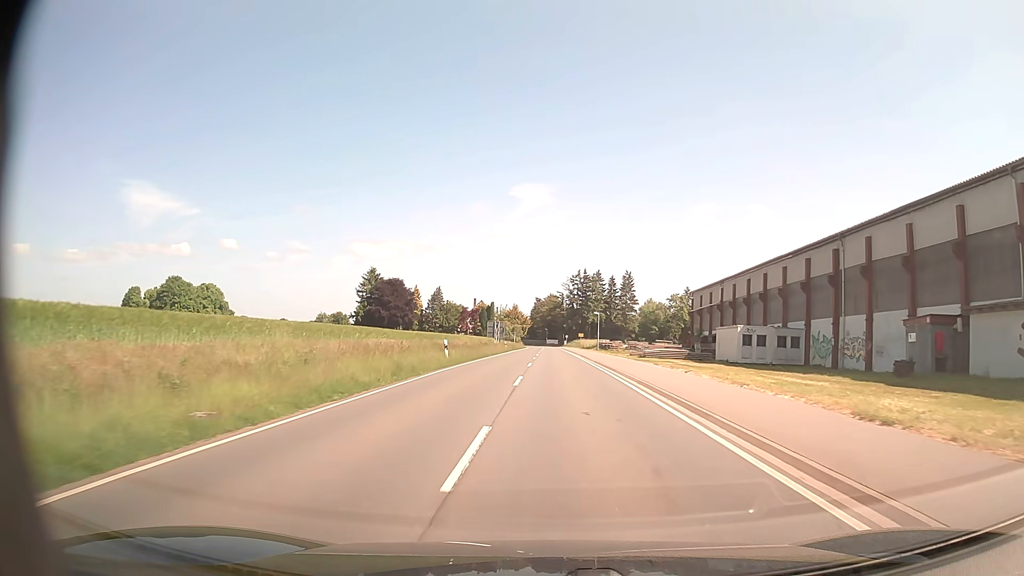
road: secondary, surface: asphalt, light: Day
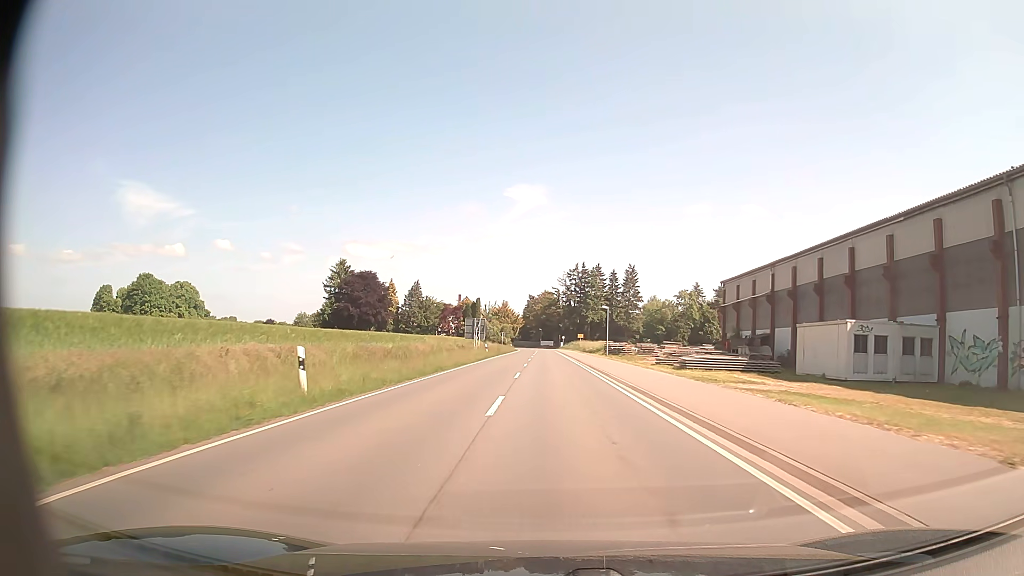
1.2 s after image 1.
(+0.1, +18.4) m; 0°
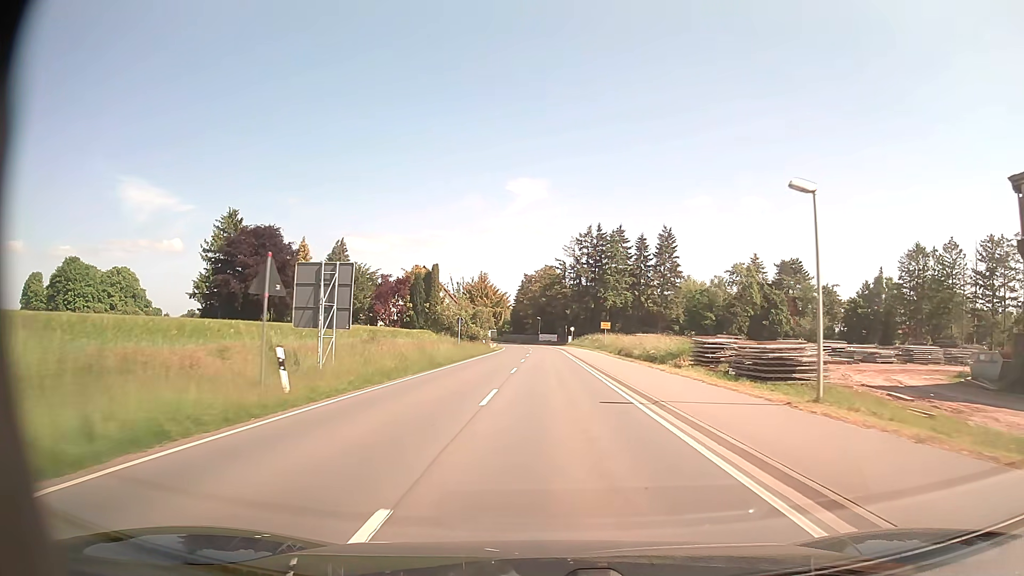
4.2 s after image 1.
(0.0, +47.5) m; 0°
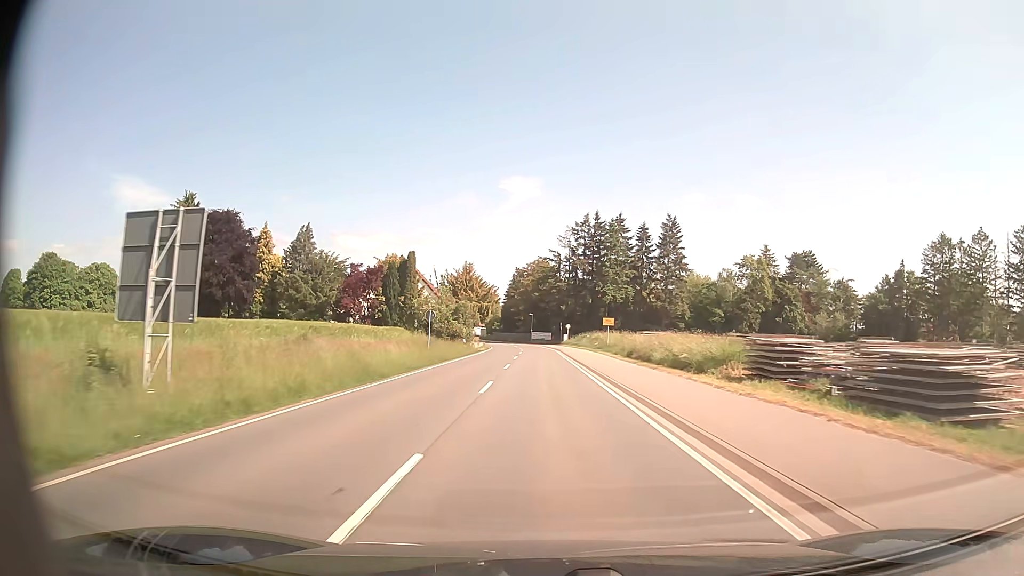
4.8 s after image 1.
(+0.1, +9.7) m; +1°
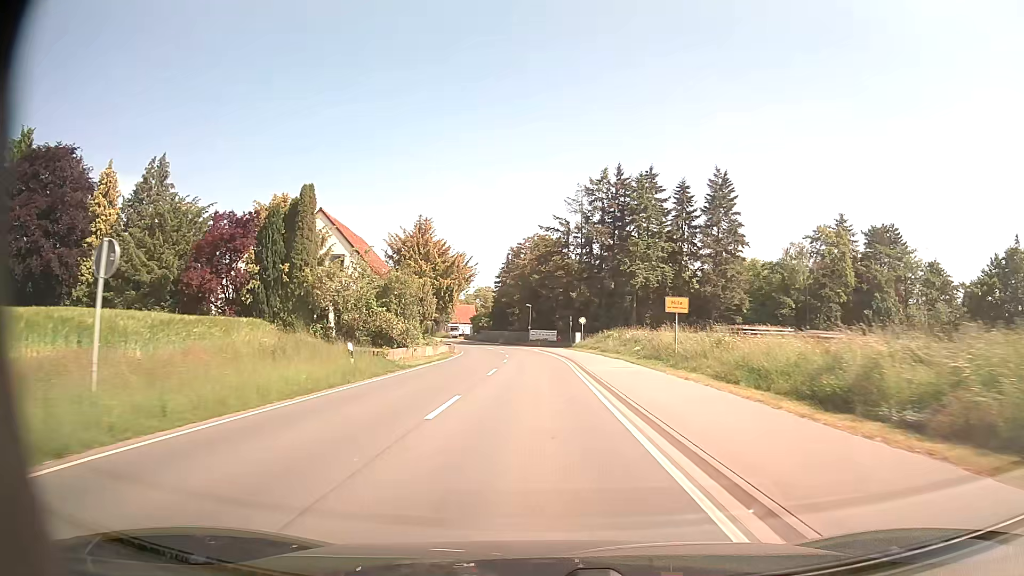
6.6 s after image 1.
(+0.1, +29.4) m; 0°
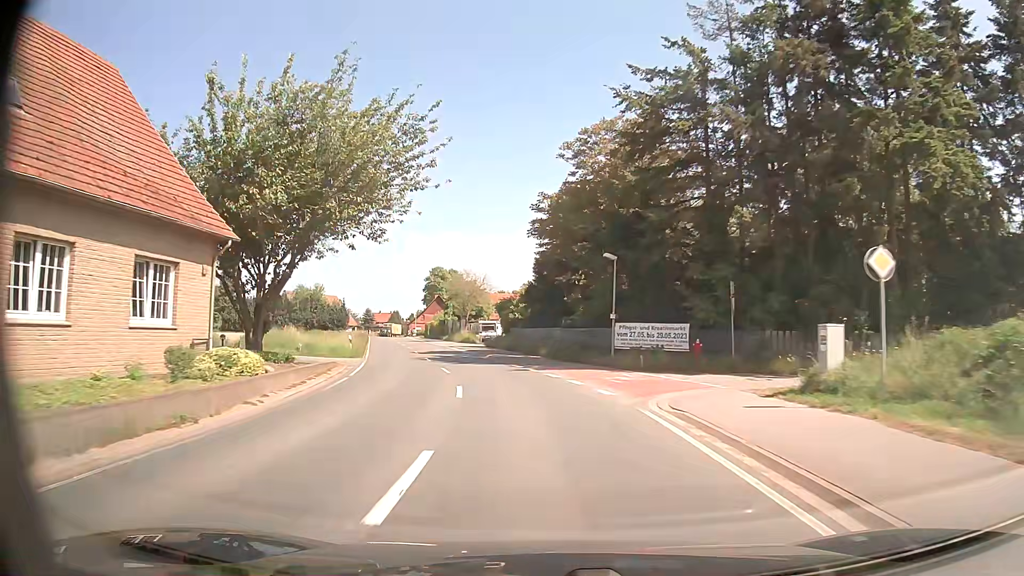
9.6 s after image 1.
(-1.3, +47.4) m; -6°
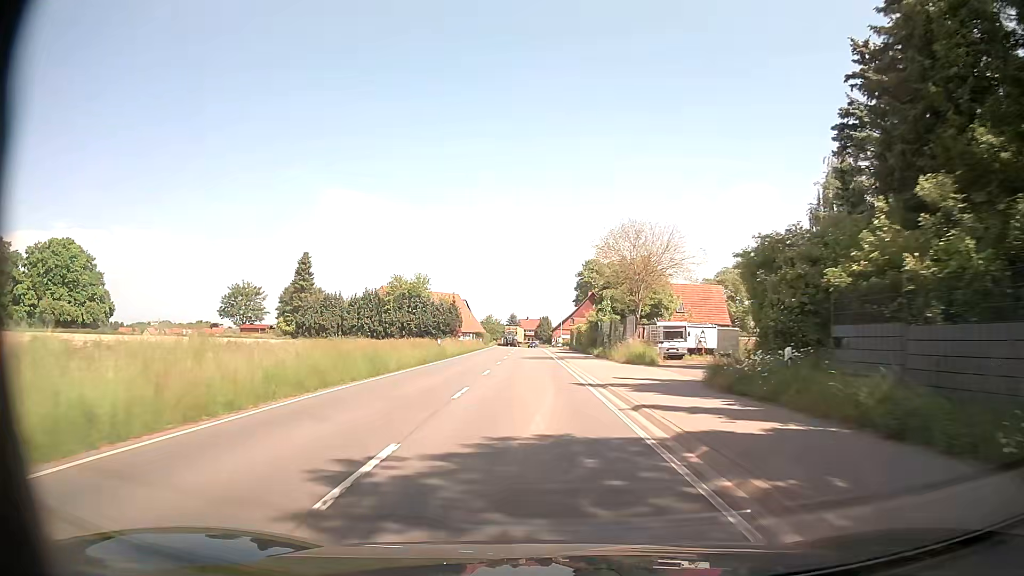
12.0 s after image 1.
(-4.5, +35.6) m; -14°
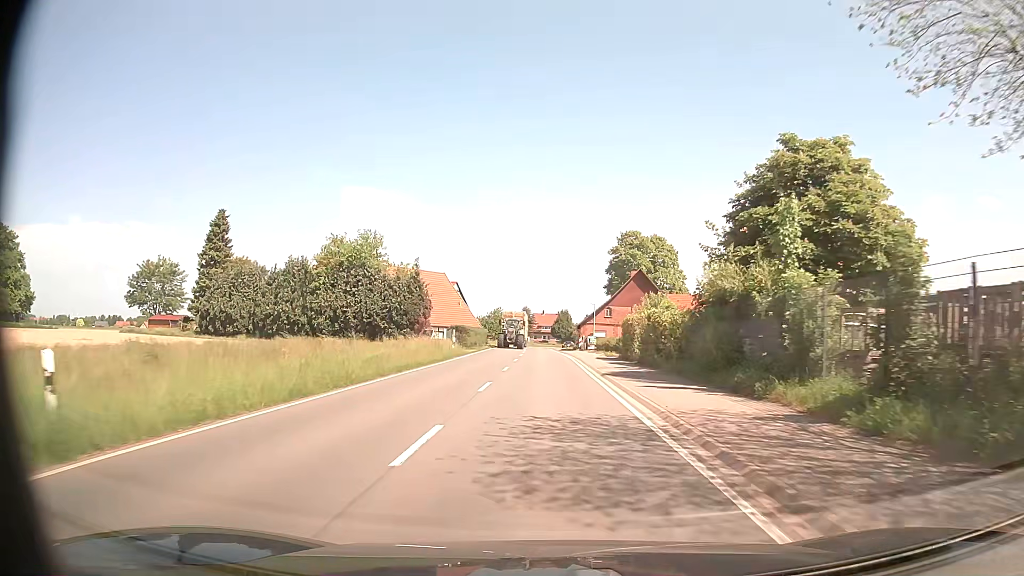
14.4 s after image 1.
(-0.9, +34.9) m; -1°
(0, +10) (0, +20) (0, +30) (0, +40) (0, +50) (0, +60) (0, +70) (-1, +80) (-1, +90) (-1, +100) m
